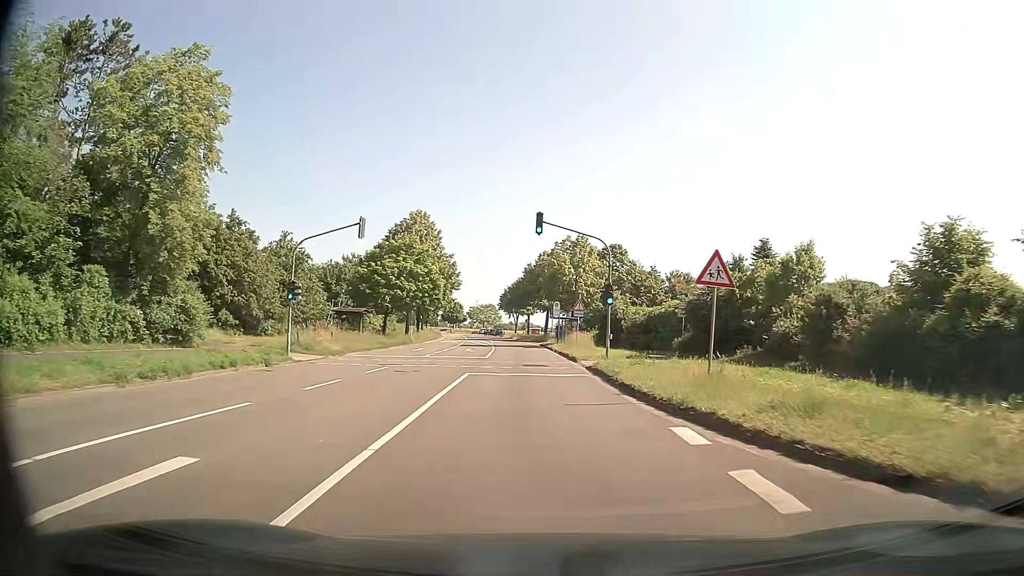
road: secondary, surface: asphalt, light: Day
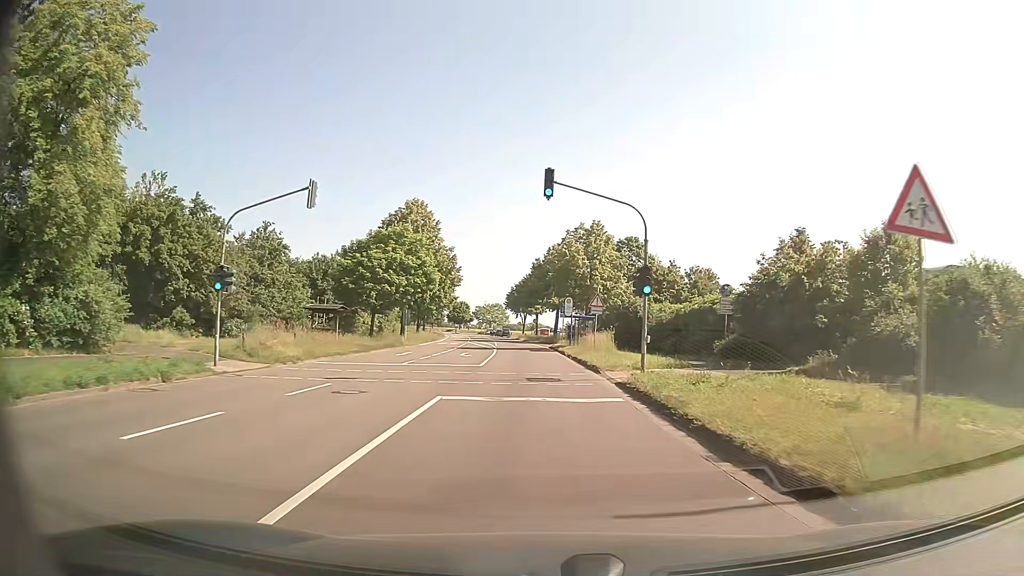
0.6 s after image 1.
(-0.1, +7.4) m; -1°
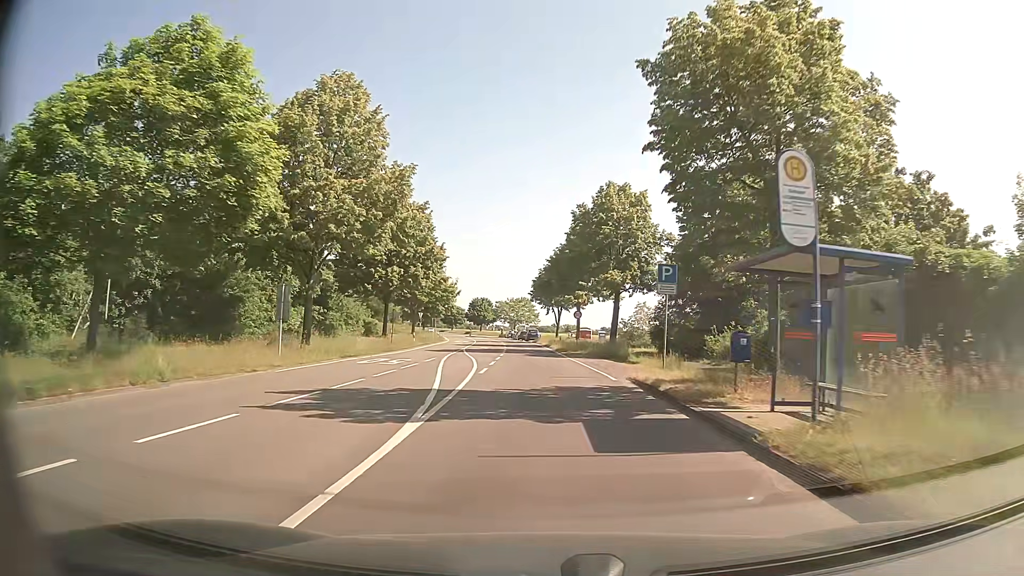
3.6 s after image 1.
(-0.7, +37.3) m; -2°
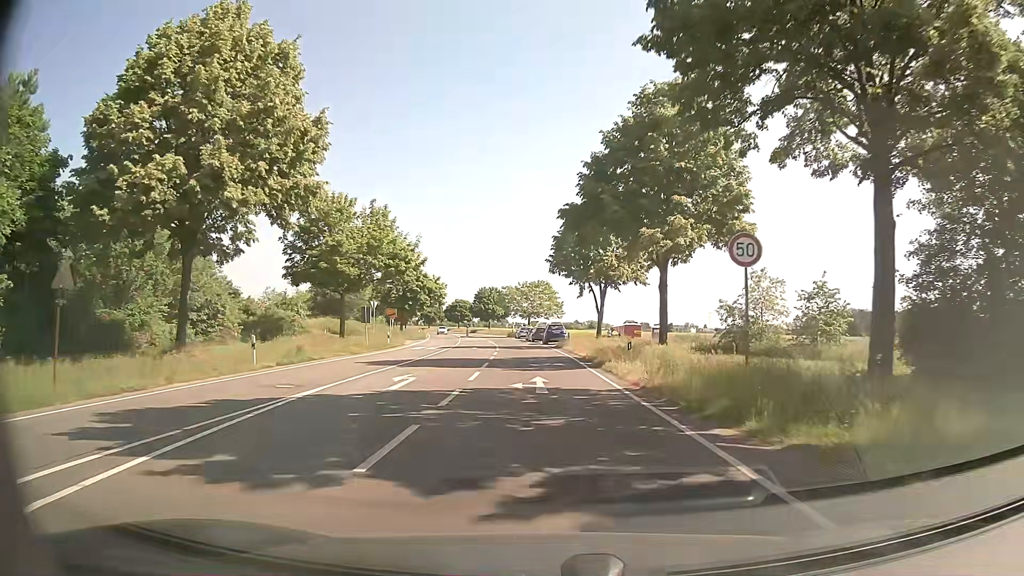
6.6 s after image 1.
(-0.6, +37.2) m; -2°
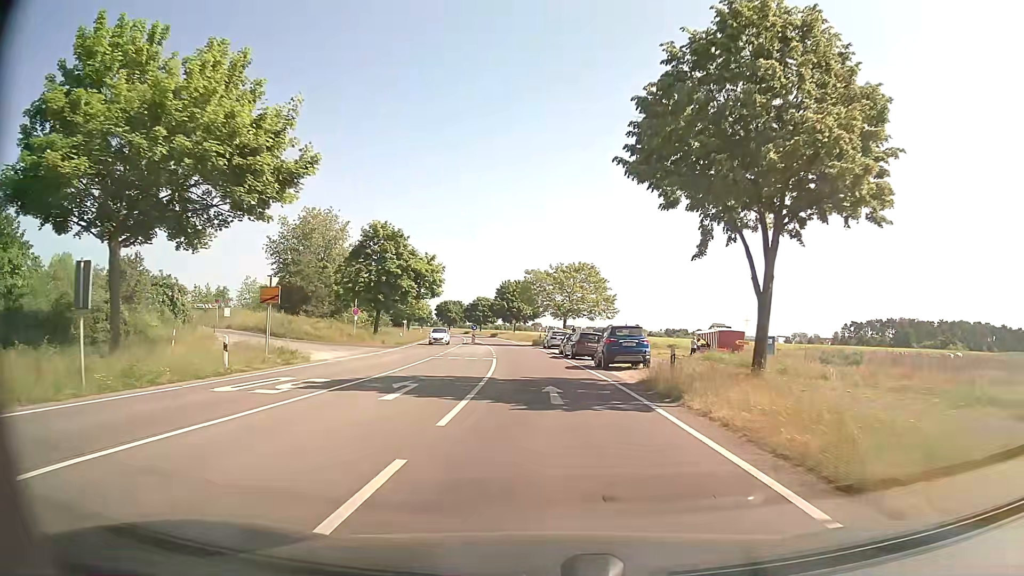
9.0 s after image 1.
(-0.7, +29.8) m; -2°
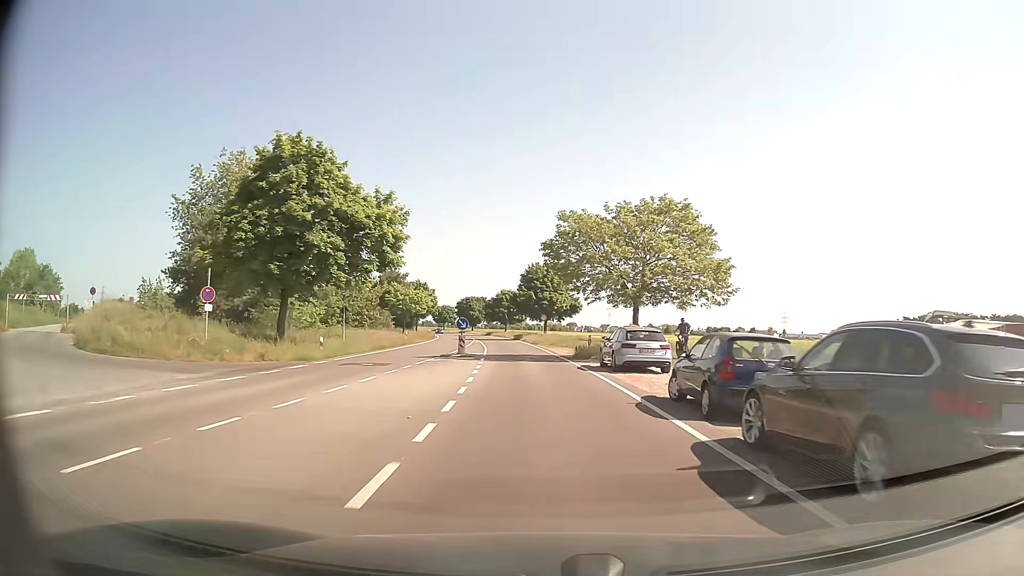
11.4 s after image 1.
(-0.8, +29.8) m; -3°
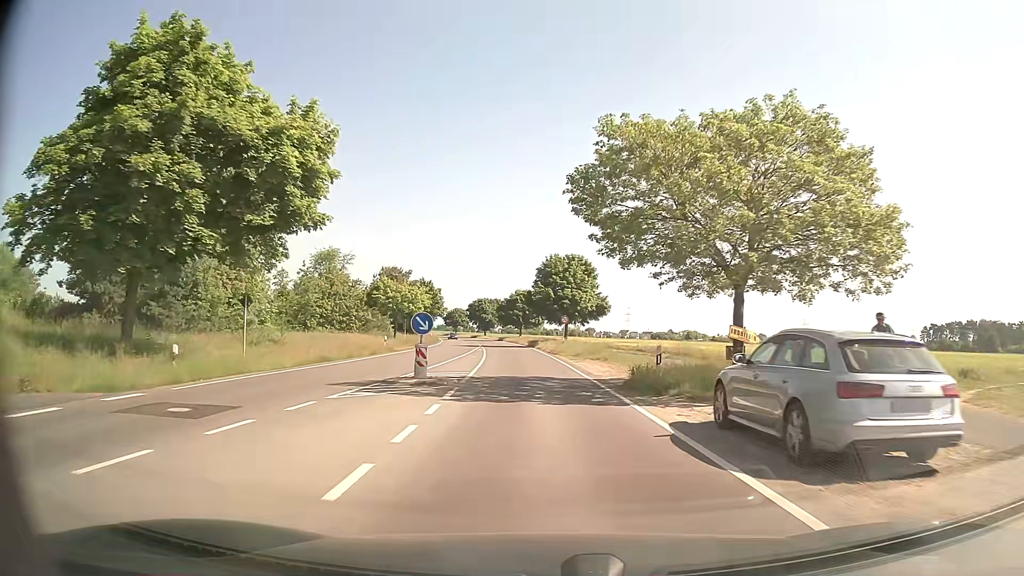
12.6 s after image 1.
(-0.2, +14.9) m; -1°
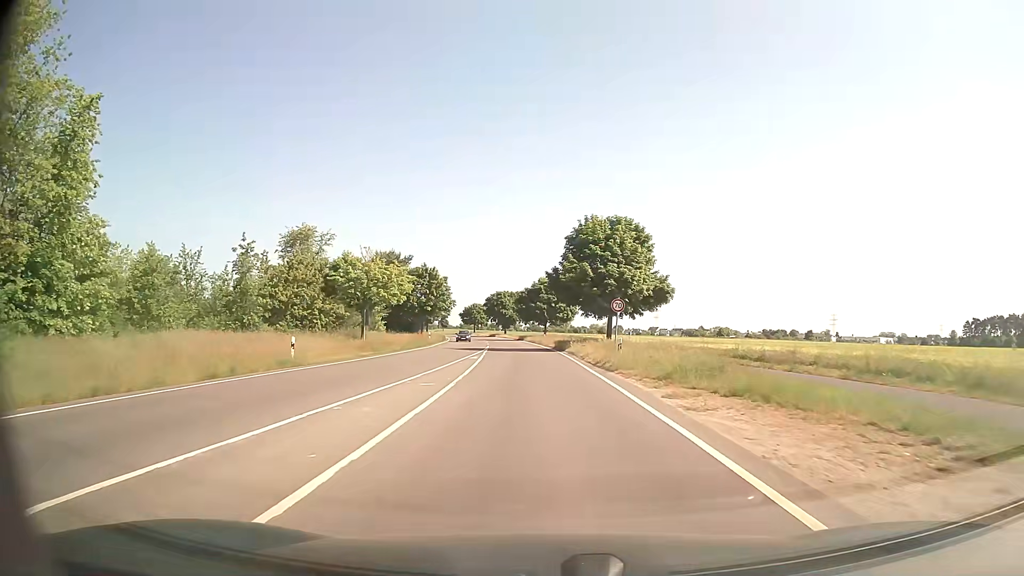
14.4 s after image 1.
(-0.5, +22.5) m; -2°
(0, +10) (0, +20) (-1, +30) (-1, +40) (-2, +50) (-2, +60) (-3, +70) (-4, +80) (-5, +90) (-7, +100) m
